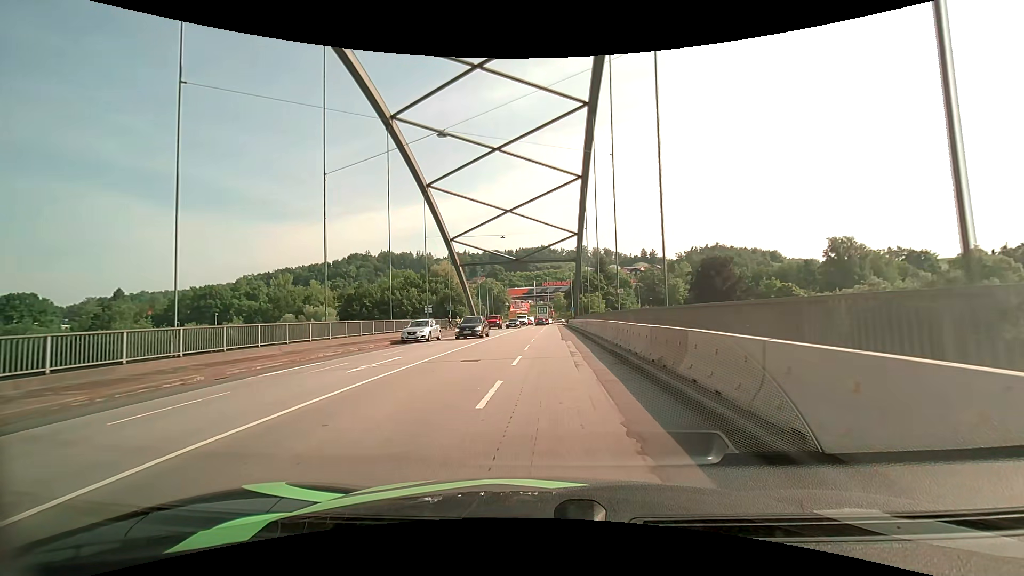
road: primary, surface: asphalt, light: Day
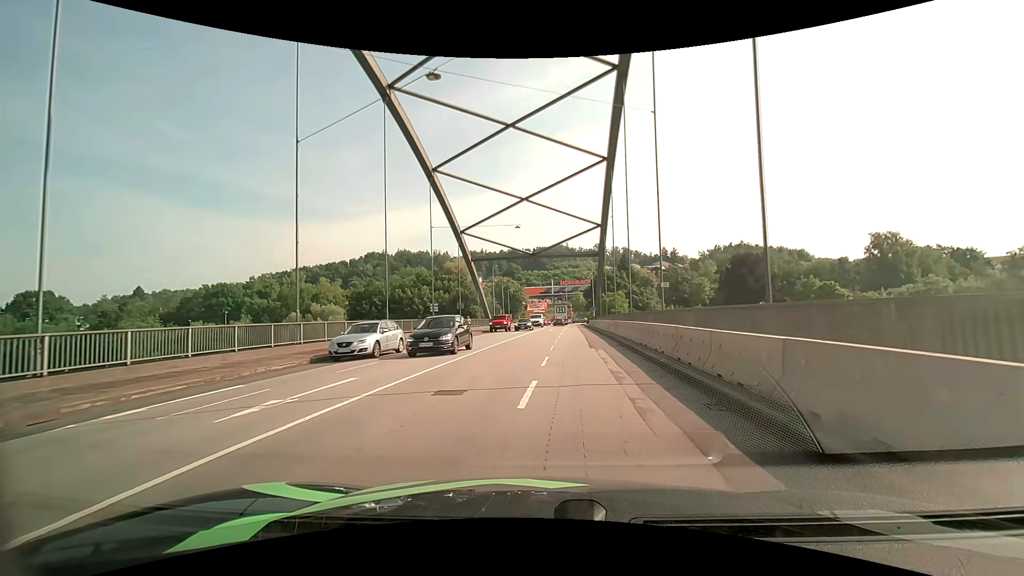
(-0.2, +5.9) m; -2°
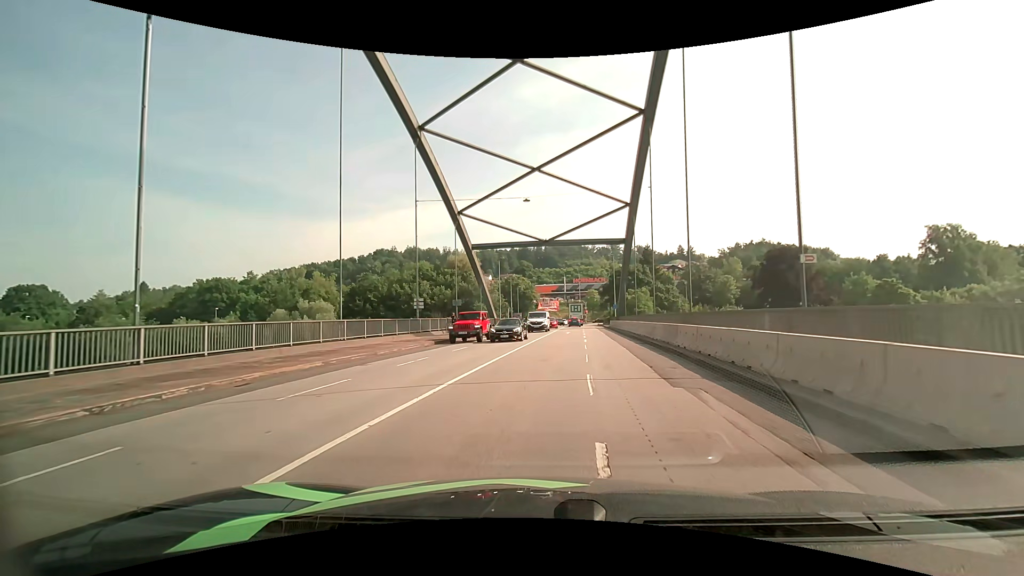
(-0.3, +10.6) m; -2°
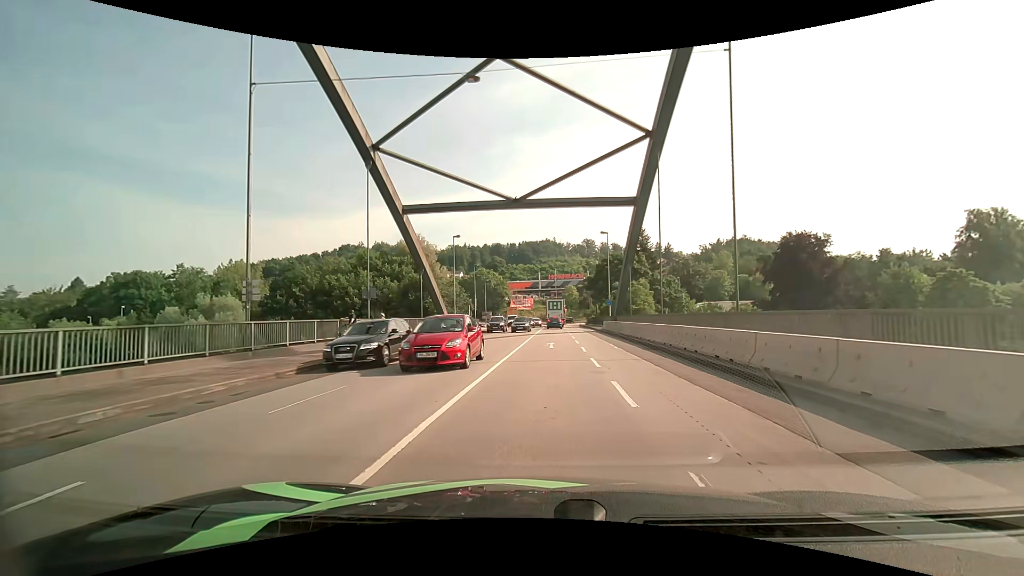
(+0.6, +18.9) m; +4°
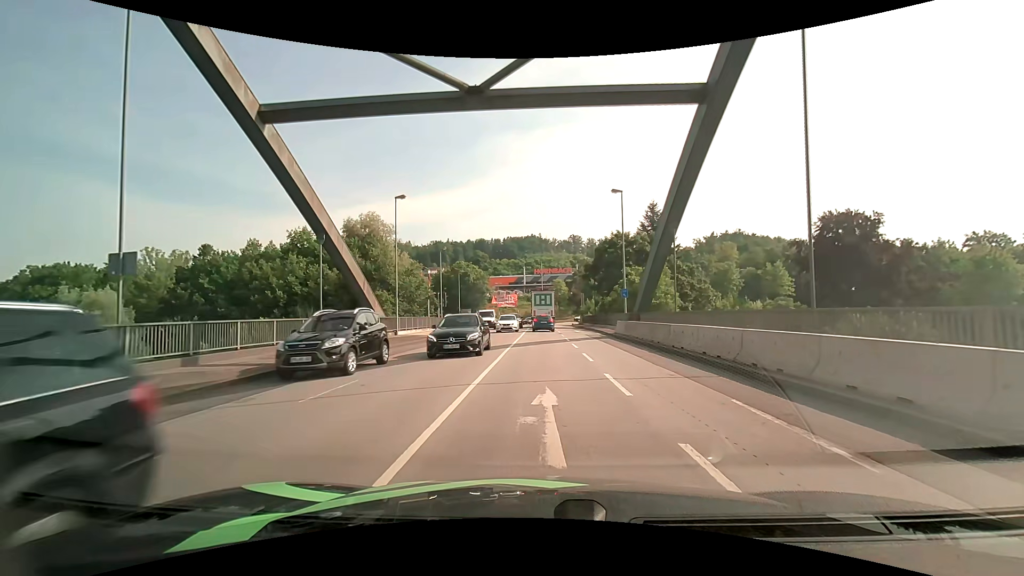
(0.0, +17.1) m; +1°
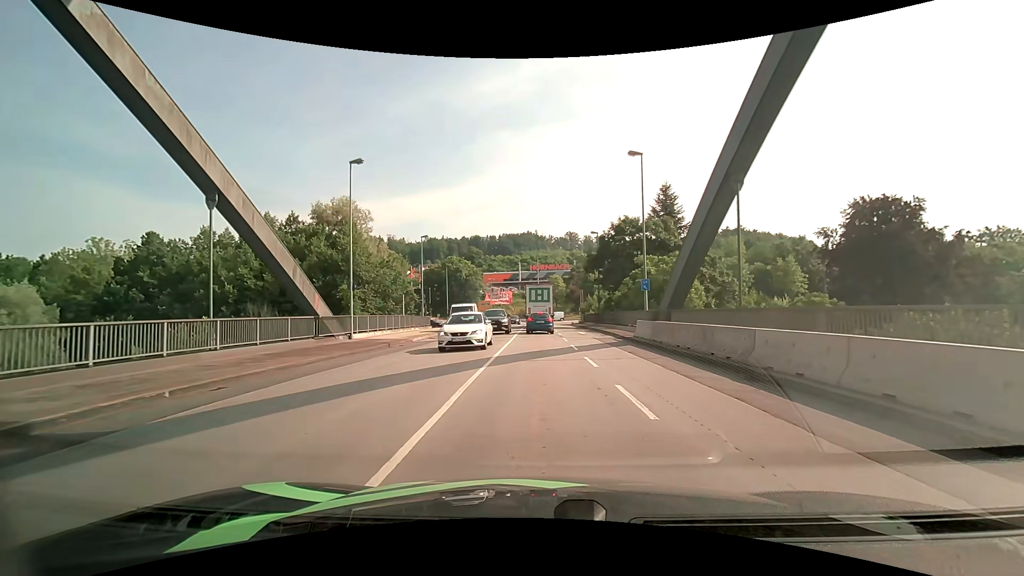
(0.0, +8.1) m; 0°
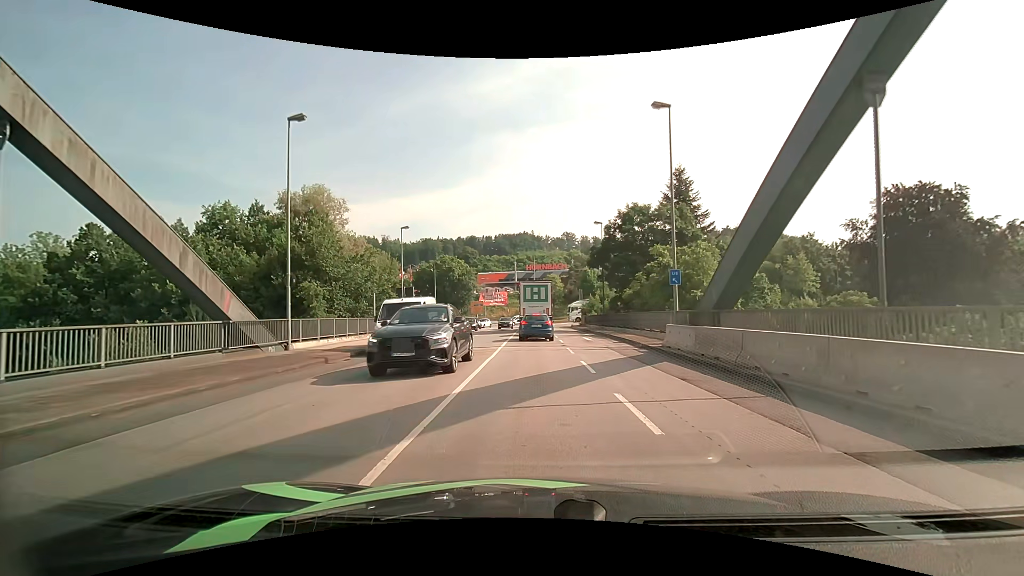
(0.0, +6.6) m; 0°
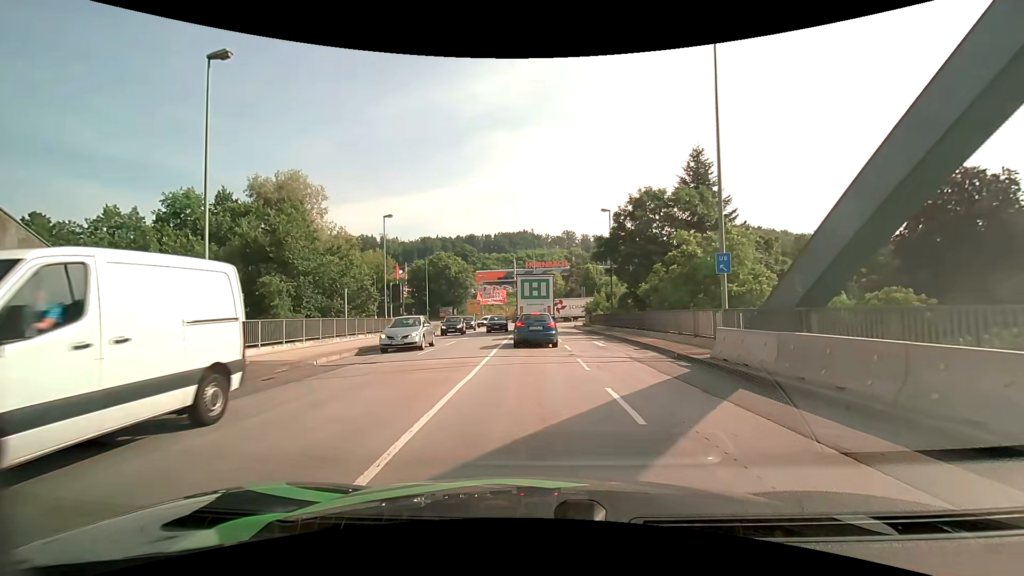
(0.0, +5.3) m; 0°
(0, +10) (0, +20) (0, +30) (0, +40) (0, +50) (0, +60) (-1, +70) (-6, +79) (-14, +84) (-24, +85) m
